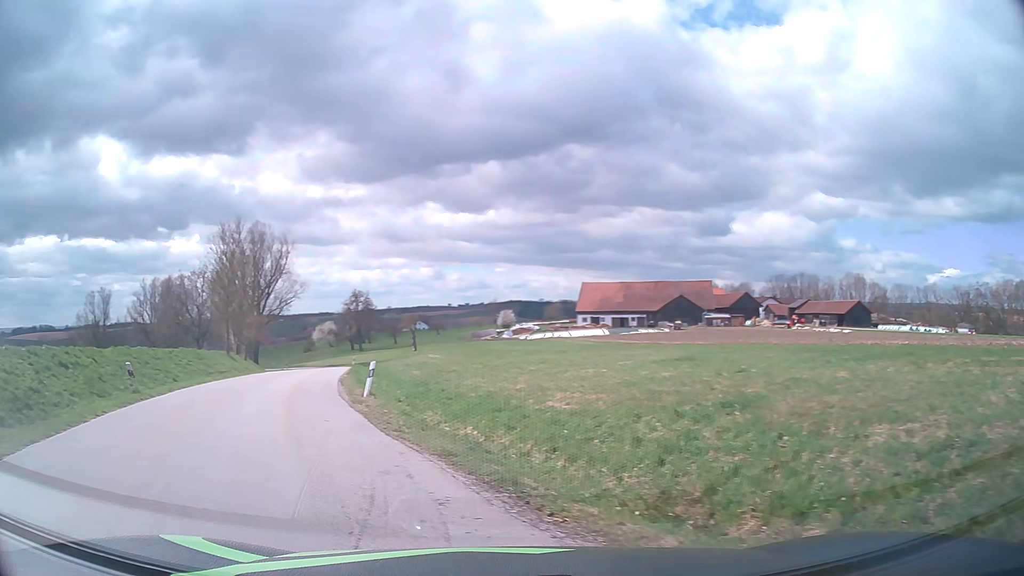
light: Day
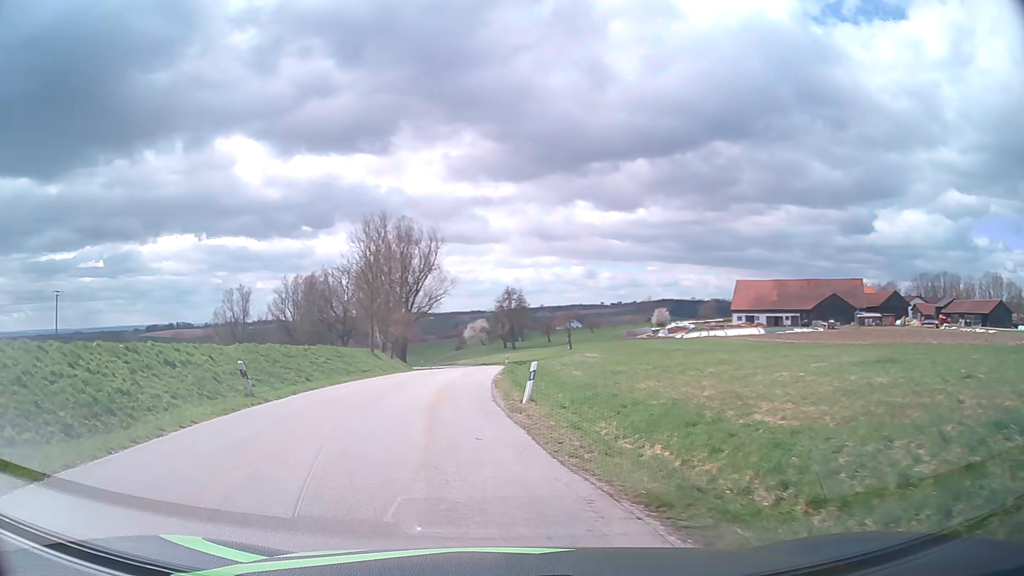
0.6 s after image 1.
(-0.3, +2.9) m; -12°
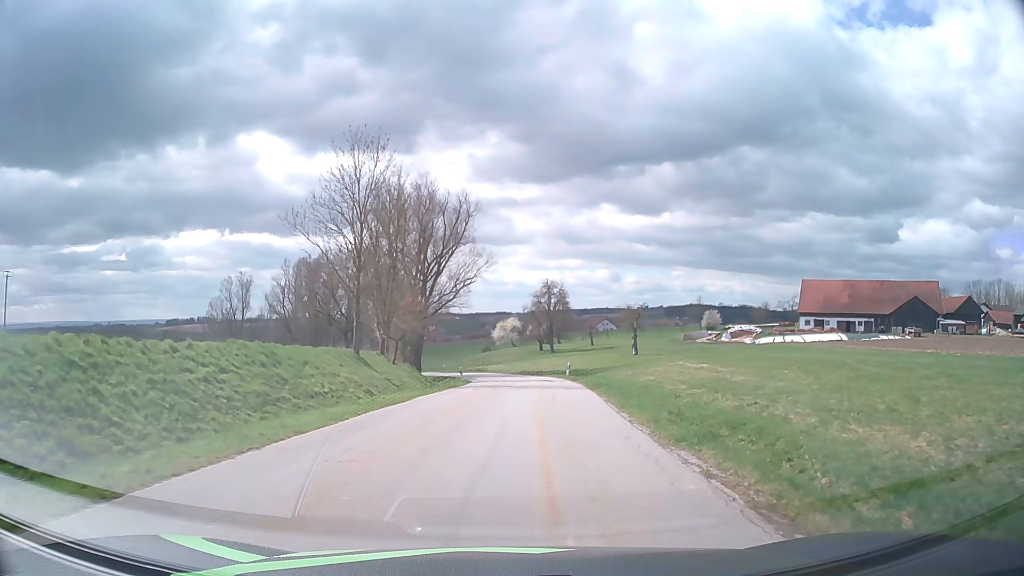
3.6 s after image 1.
(-2.6, +22.8) m; -3°
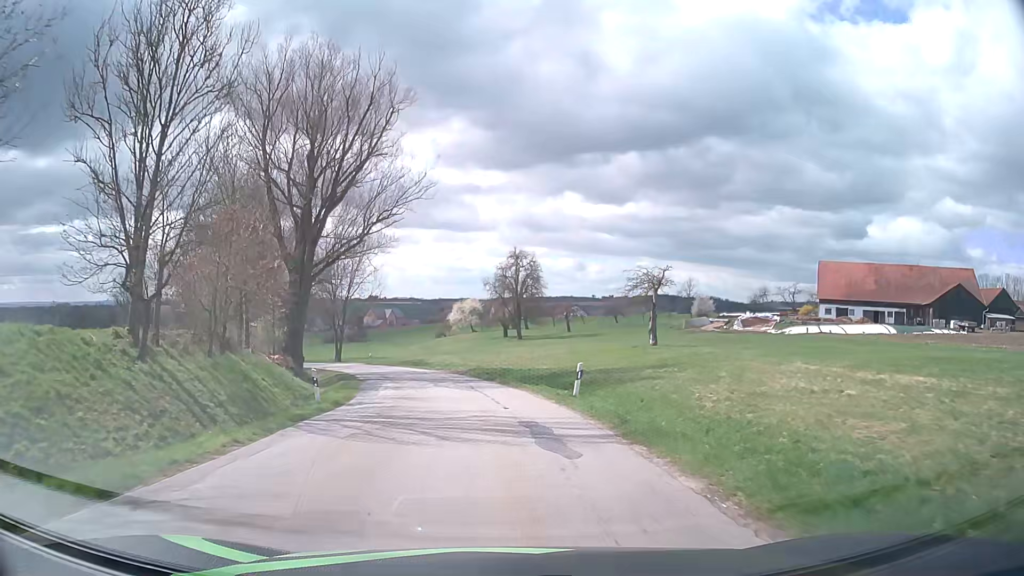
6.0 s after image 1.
(+1.3, +26.8) m; +3°
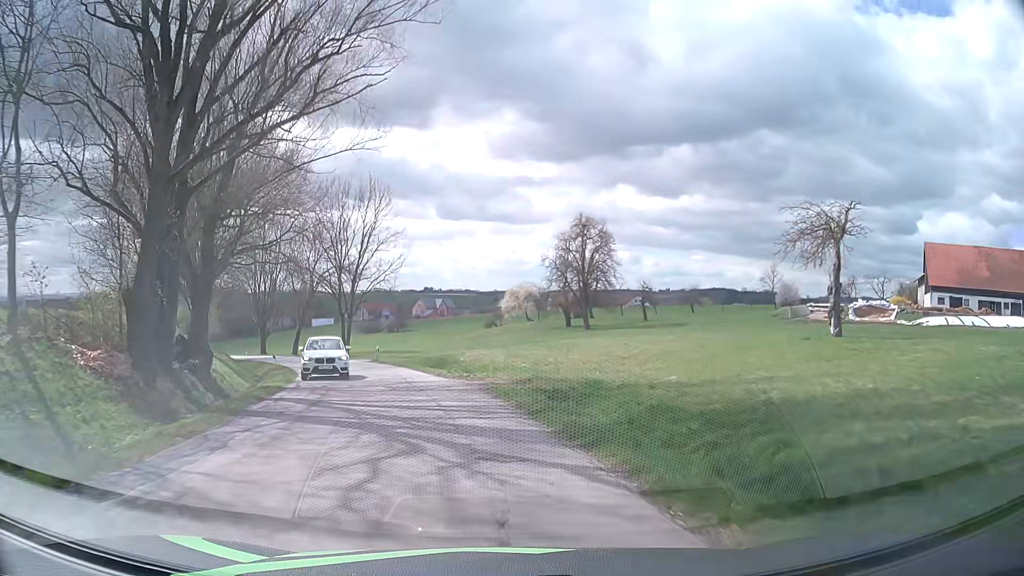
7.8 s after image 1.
(-0.6, +20.9) m; -4°
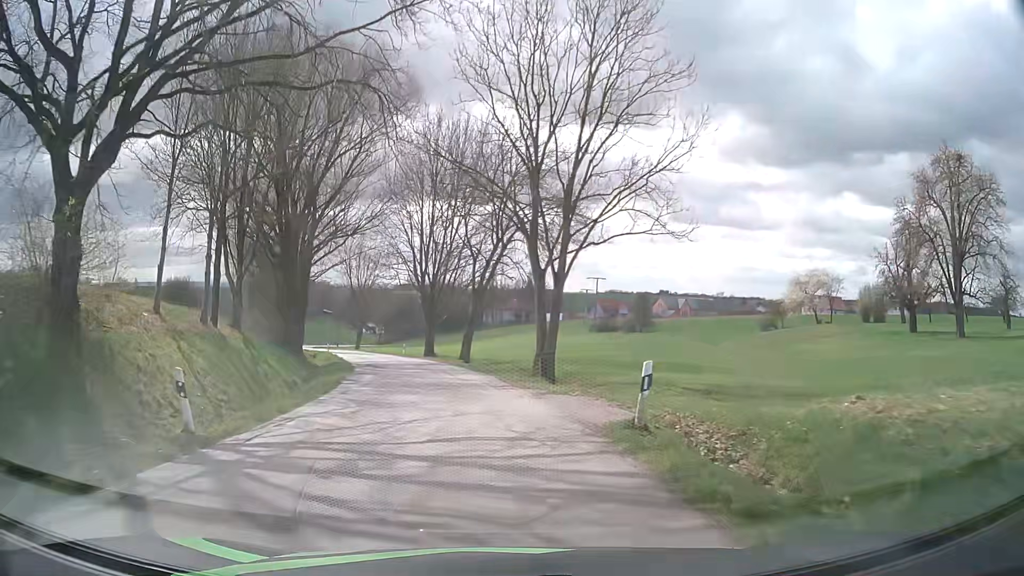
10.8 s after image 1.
(-6.7, +35.2) m; -20°
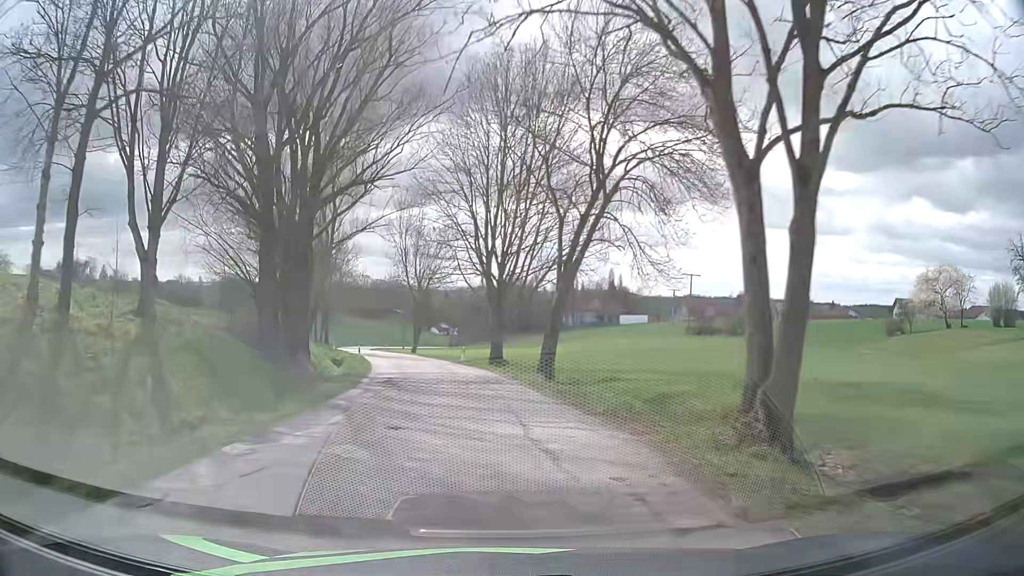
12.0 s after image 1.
(-0.9, +15.3) m; -7°
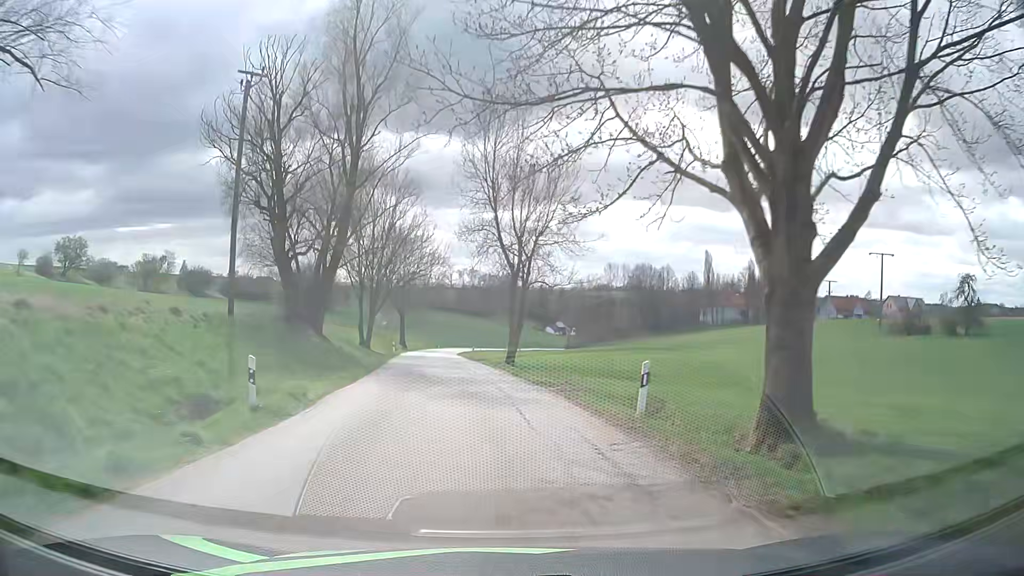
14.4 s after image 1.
(-2.8, +32.5) m; -9°
